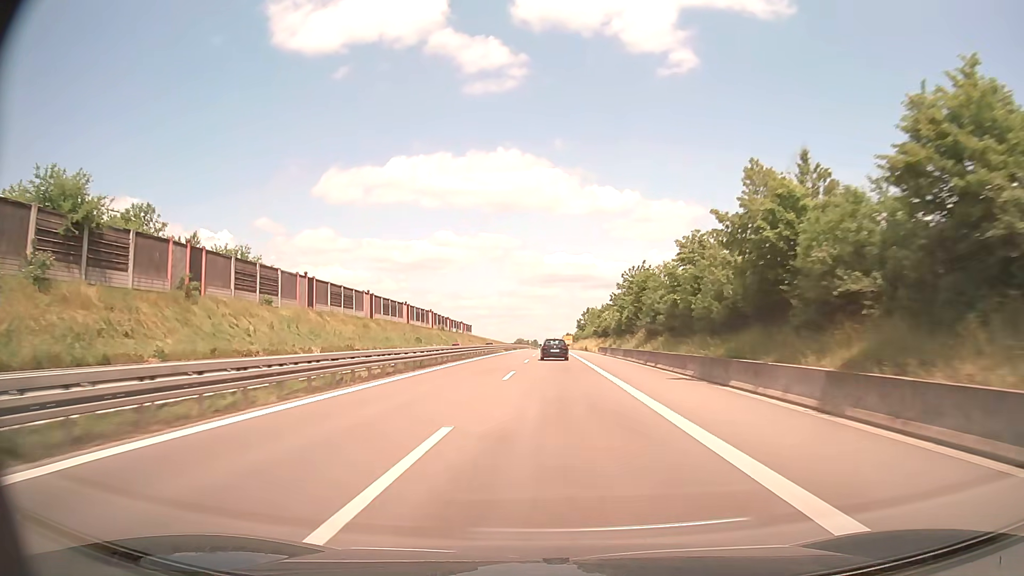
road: trunk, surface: asphalt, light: Day
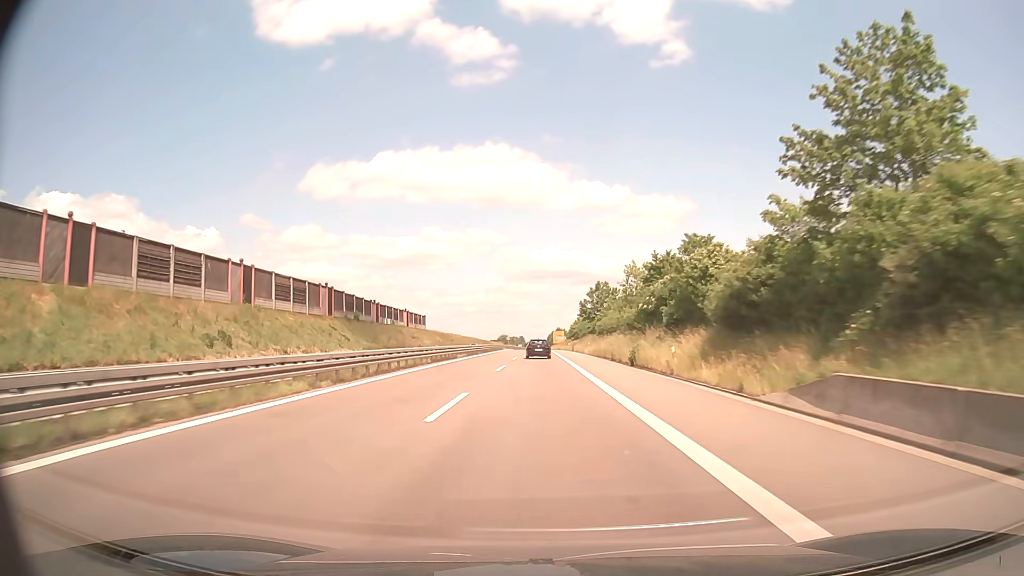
(+0.7, +65.6) m; +1°
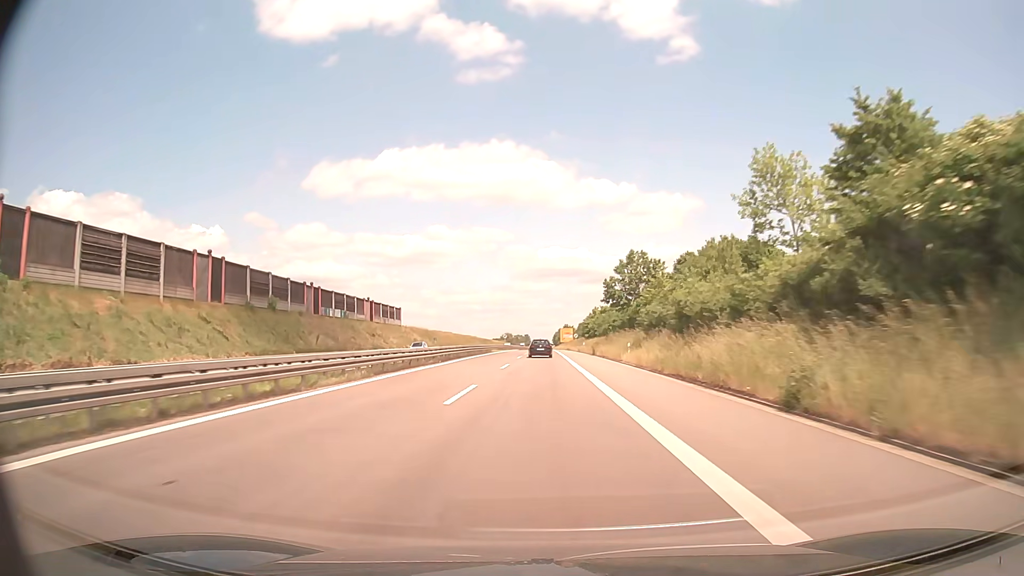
(-0.1, +33.3) m; -1°
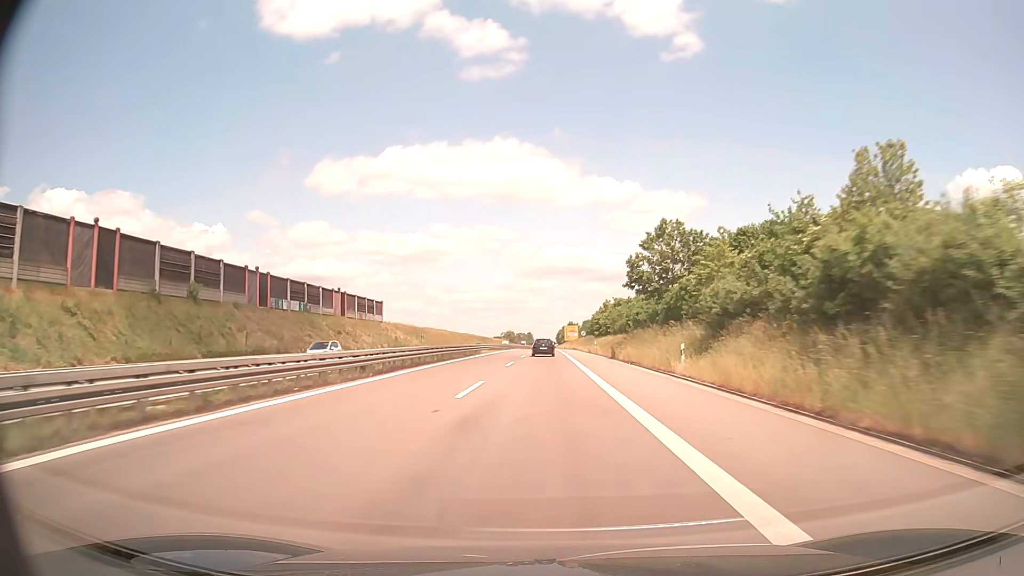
(0.0, +16.7) m; 0°
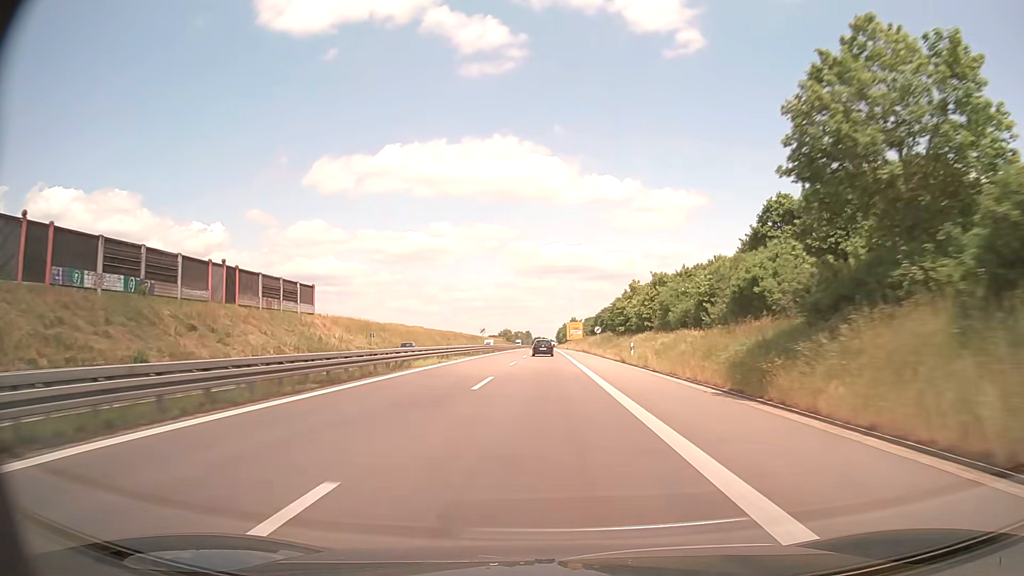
(0.0, +33.4) m; 0°
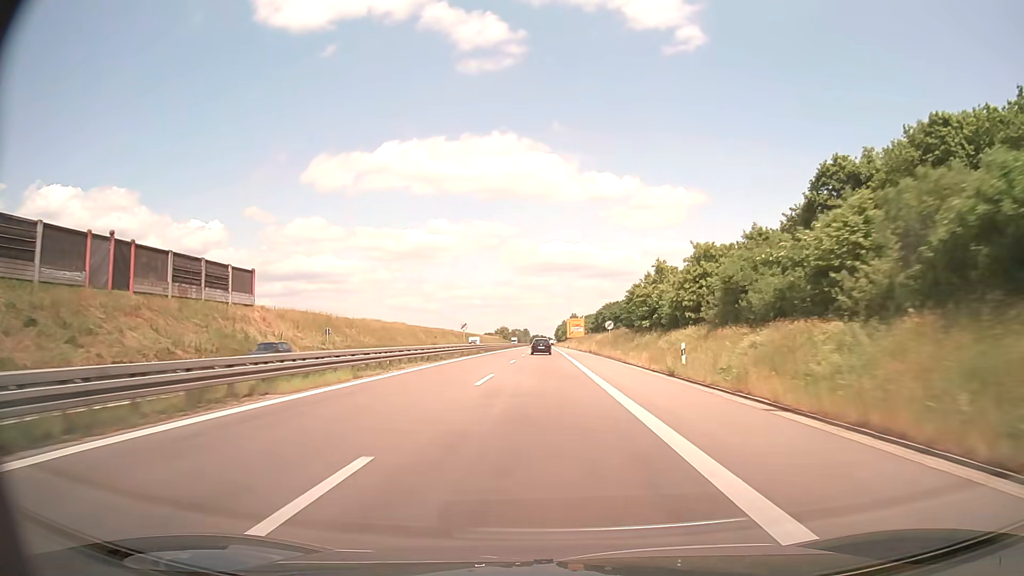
(0.0, +16.8) m; 0°
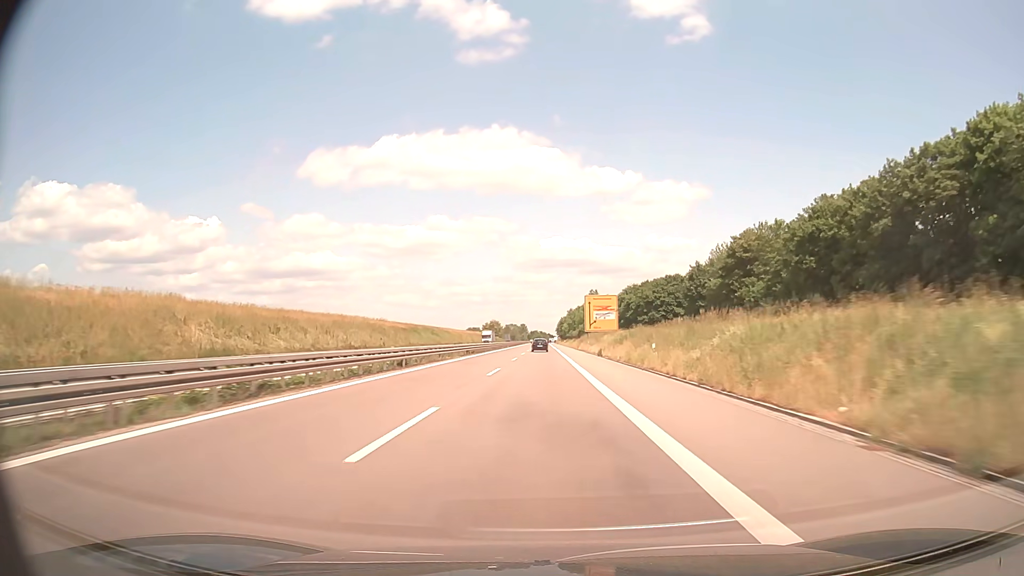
(+0.2, +84.8) m; 0°
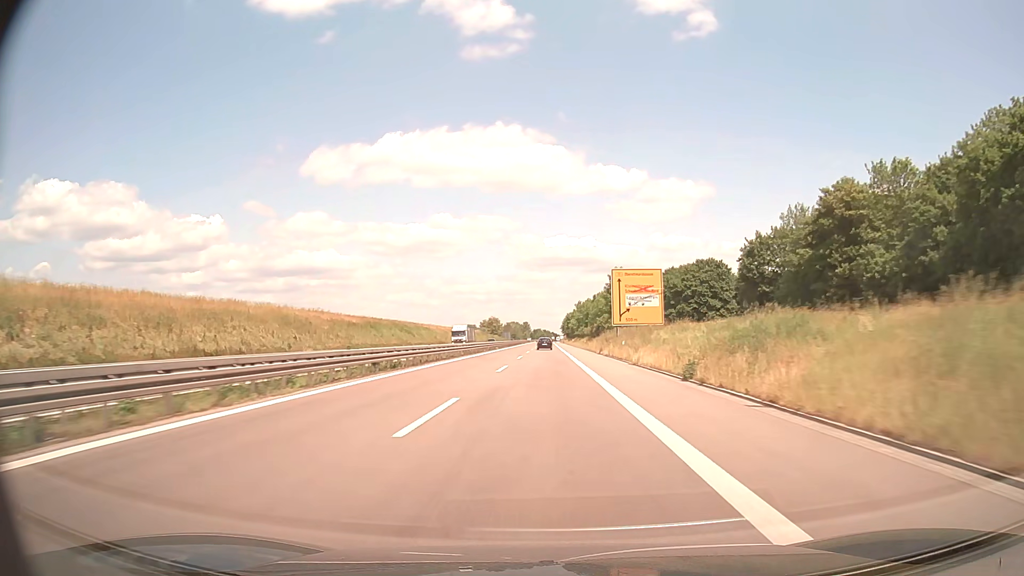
(-0.2, +34.4) m; 0°
(0, +10) (0, +20) (0, +30) (0, +40) (0, +50) (0, +60) (0, +70) (0, +80) (0, +90) (0, +100) m
